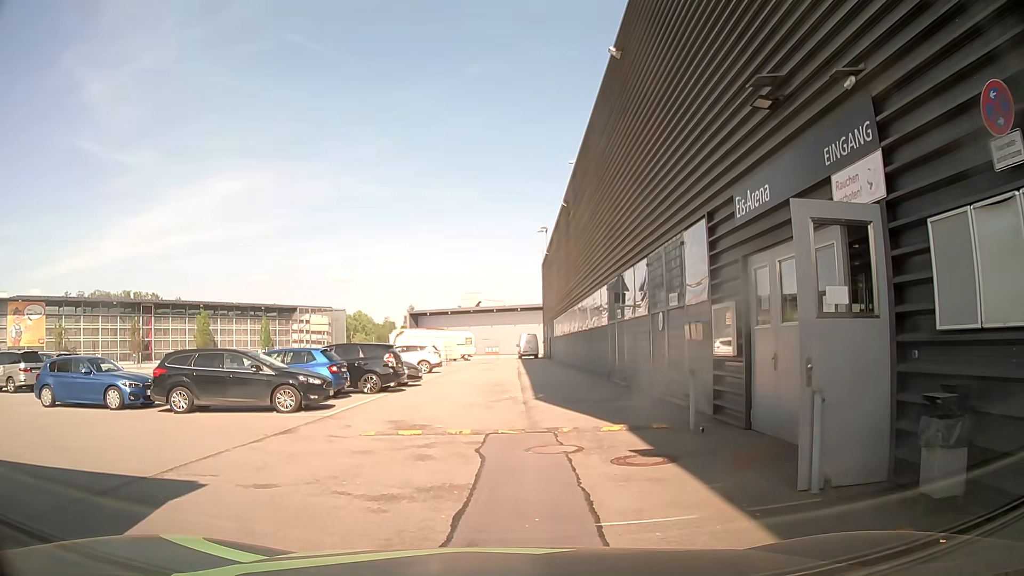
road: service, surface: asphalt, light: Day
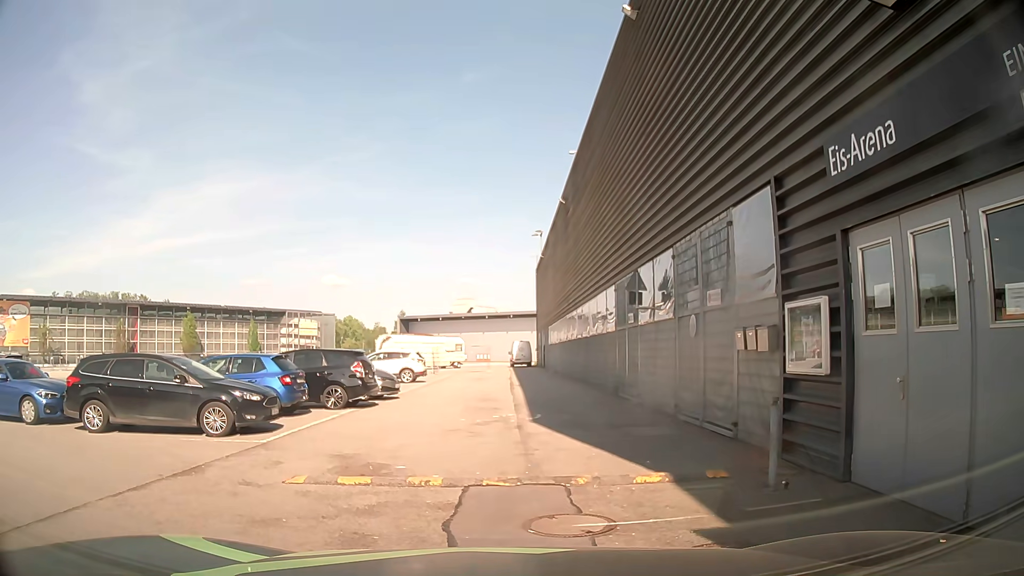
(0.0, +3.3) m; +2°
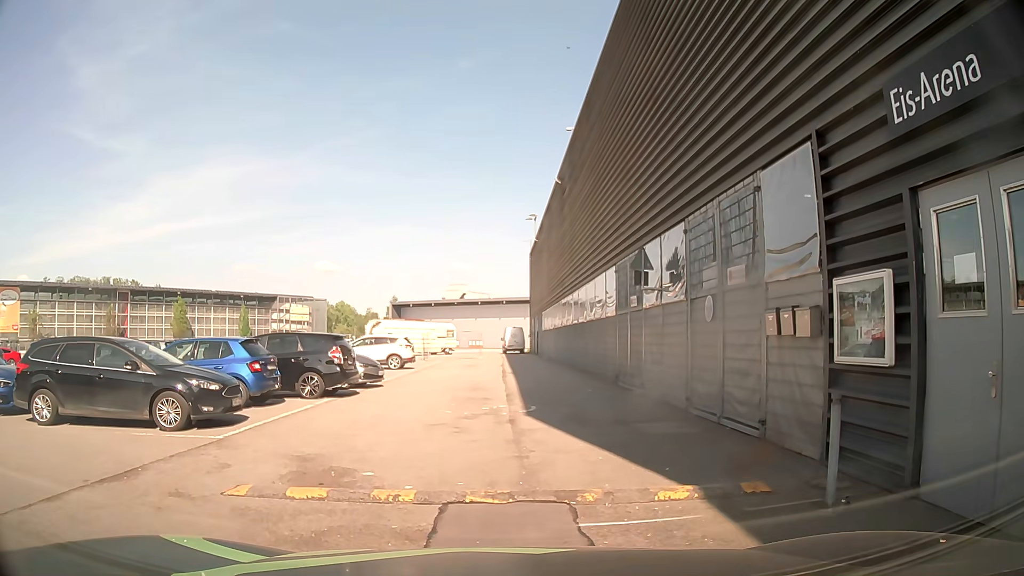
(-0.1, +1.5) m; -2°
